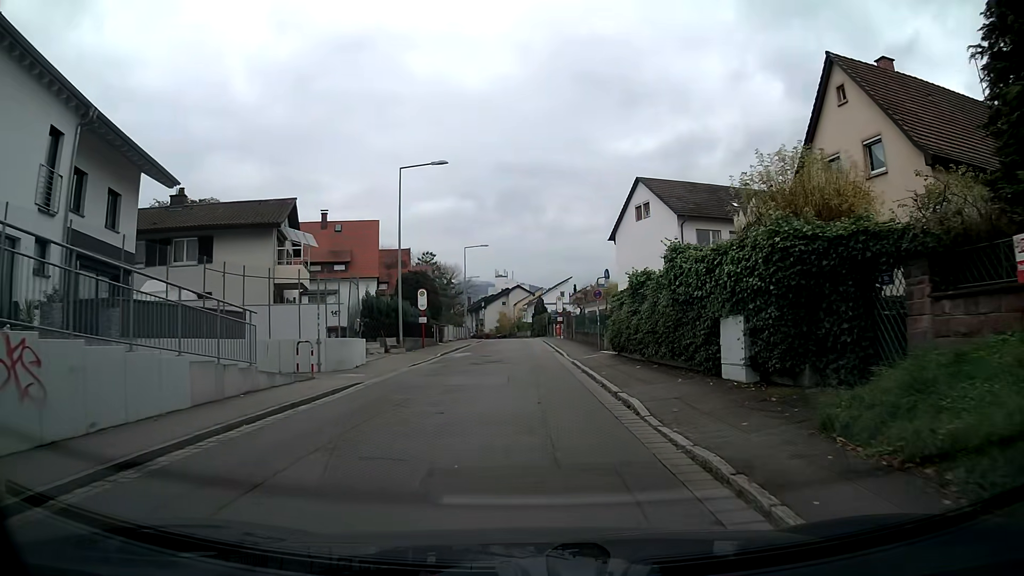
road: residential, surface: asphalt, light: Day
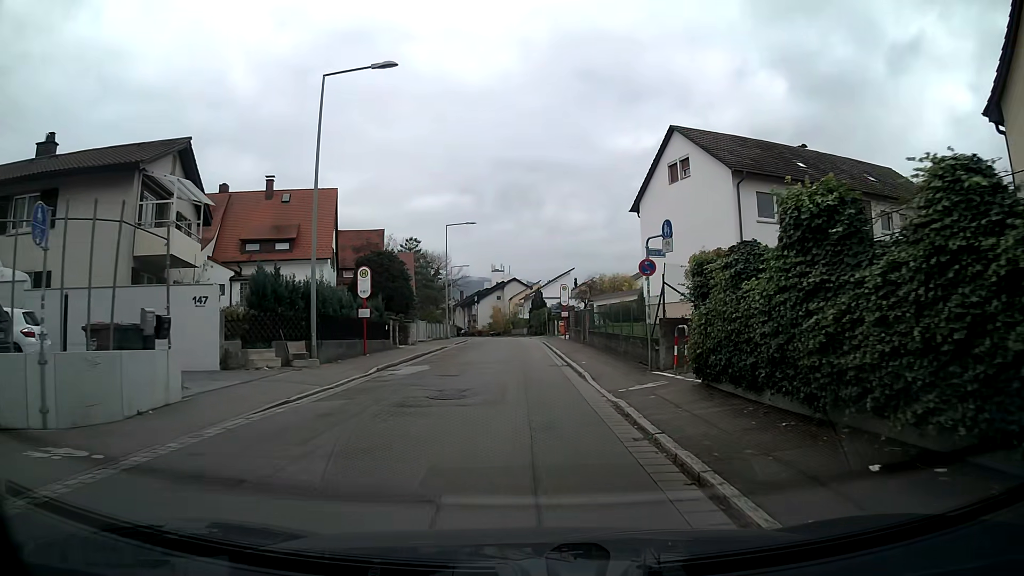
(+0.1, +12.8) m; 0°
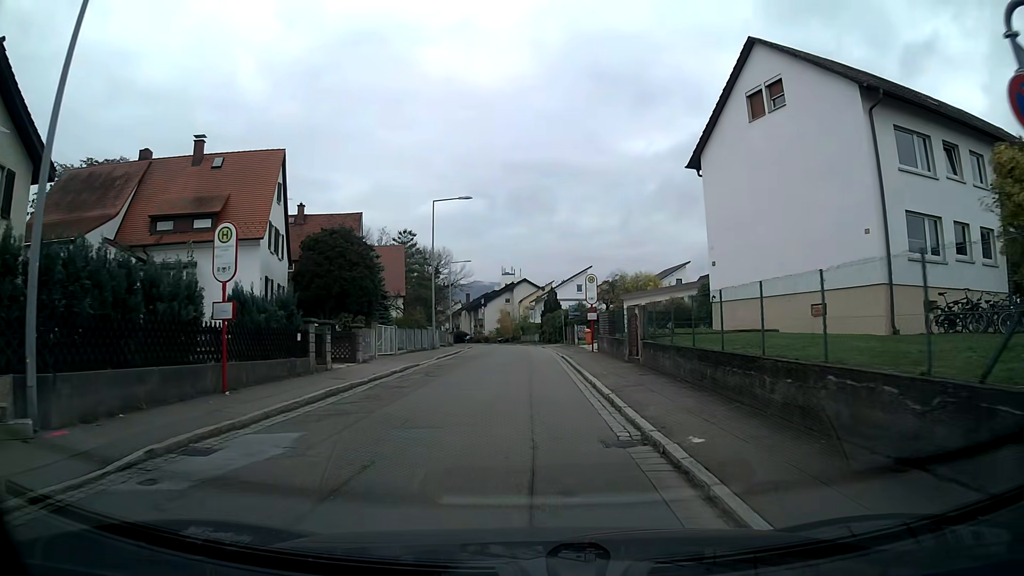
(-0.1, +12.7) m; -1°
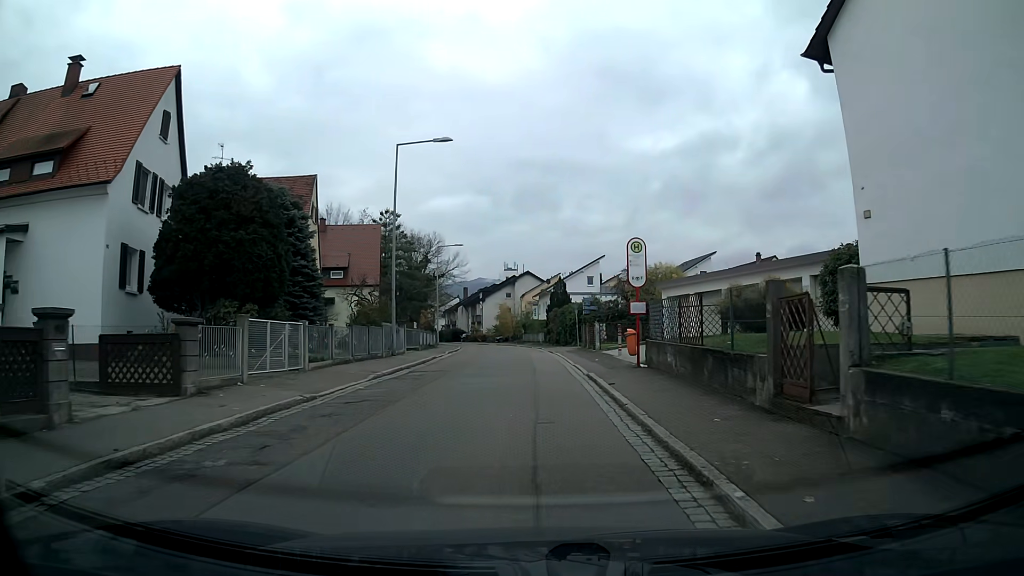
(+0.1, +12.7) m; 0°
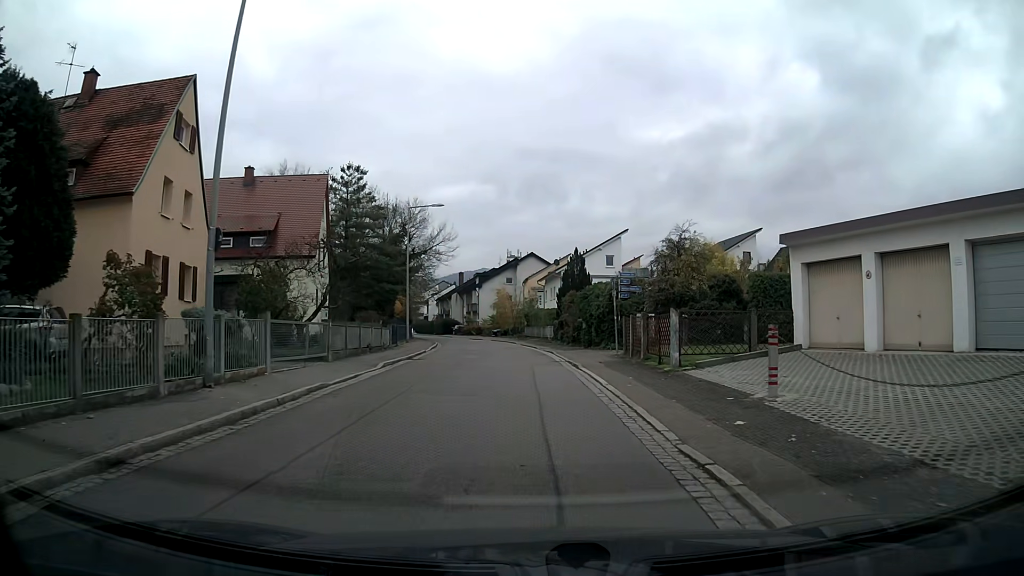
(0.0, +16.8) m; 0°
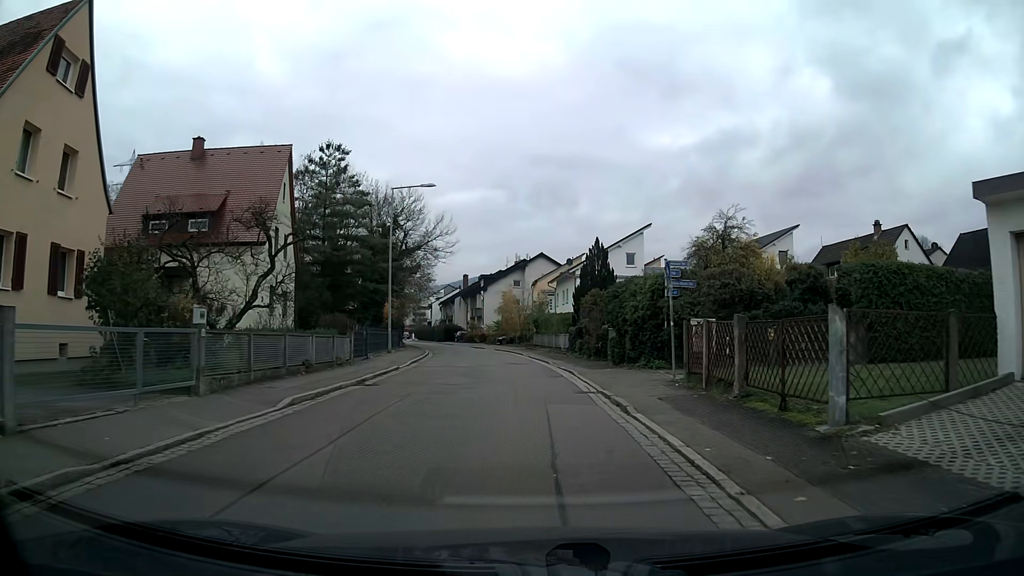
(0.0, +8.4) m; -1°
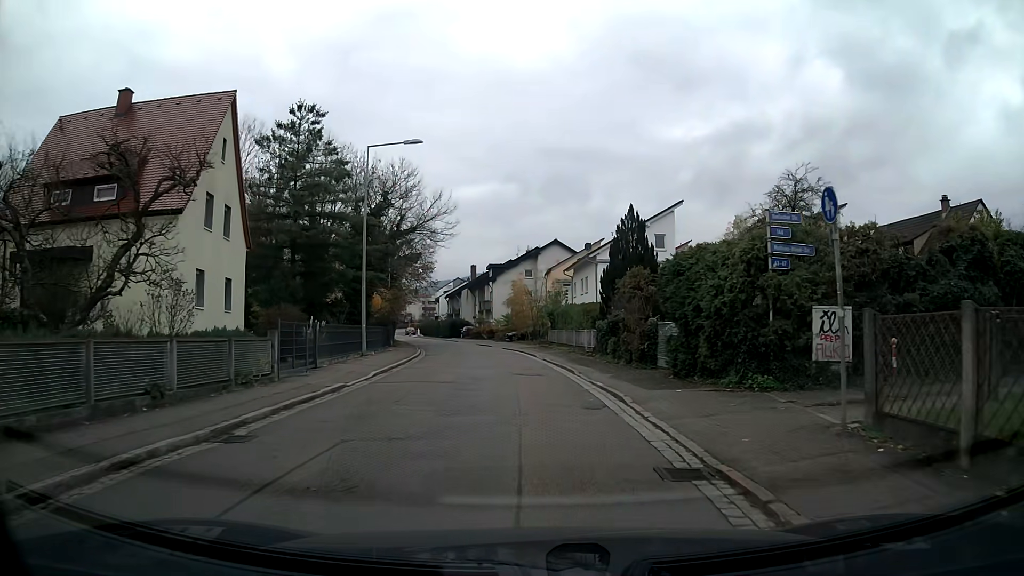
(-0.1, +8.3) m; -1°
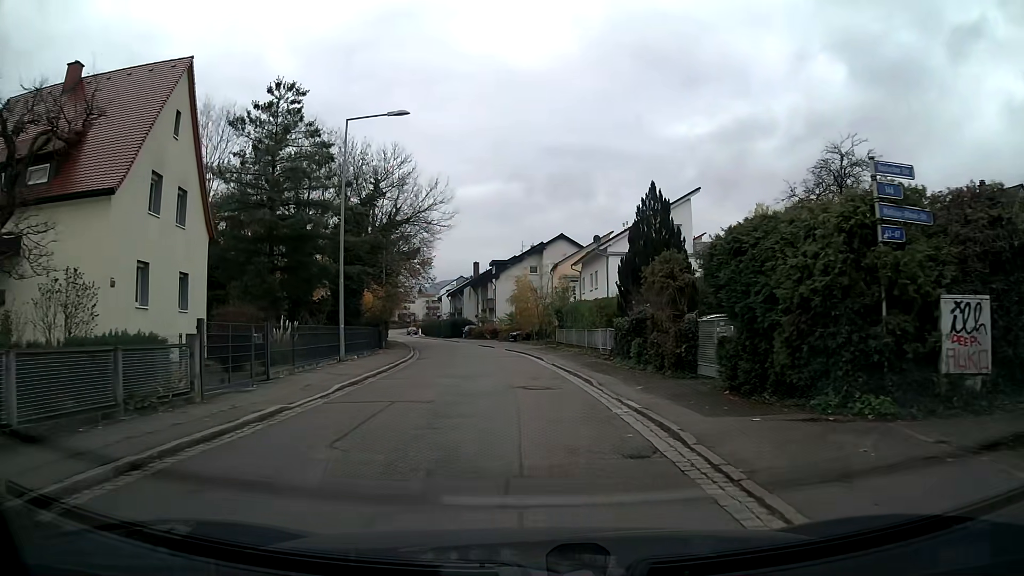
(0.0, +4.2) m; -1°
(0, +10) (0, +20) (-1, +30) (-2, +40) (-4, +50) (-7, +59) (-9, +69) (-12, +79) (-14, +88) (-17, +98) m
